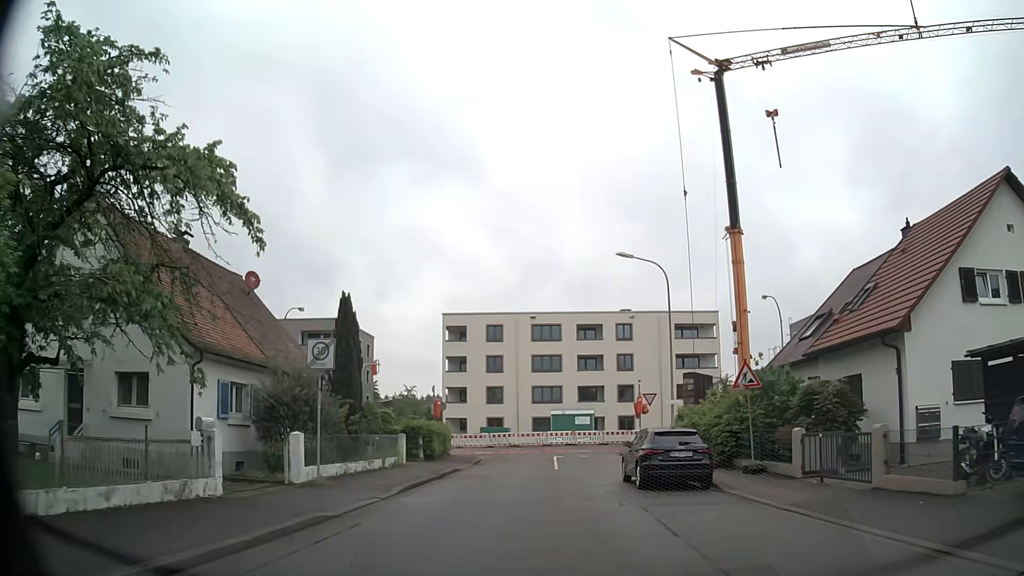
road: residential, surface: asphalt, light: Day
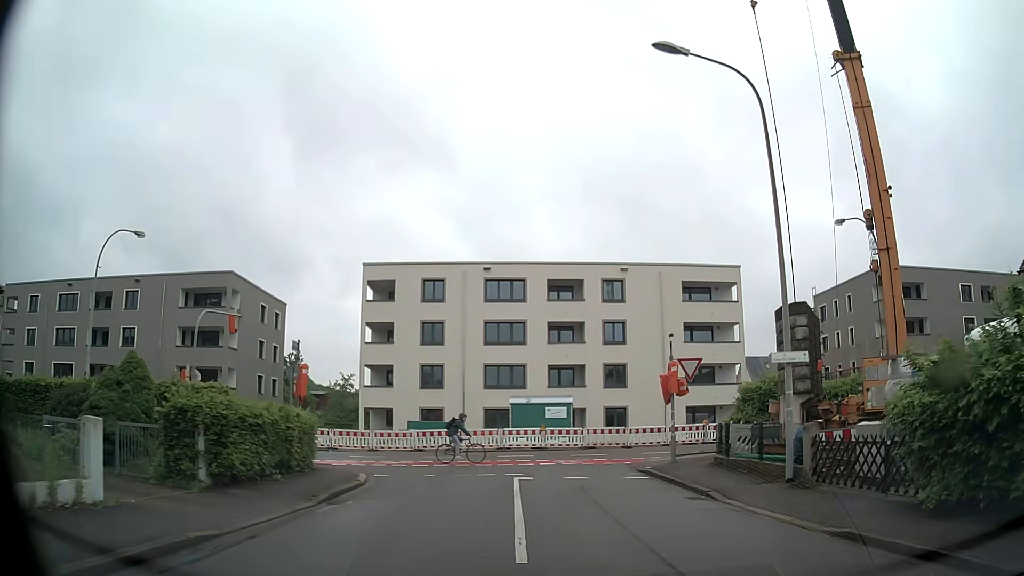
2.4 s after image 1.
(+0.2, +17.7) m; +4°
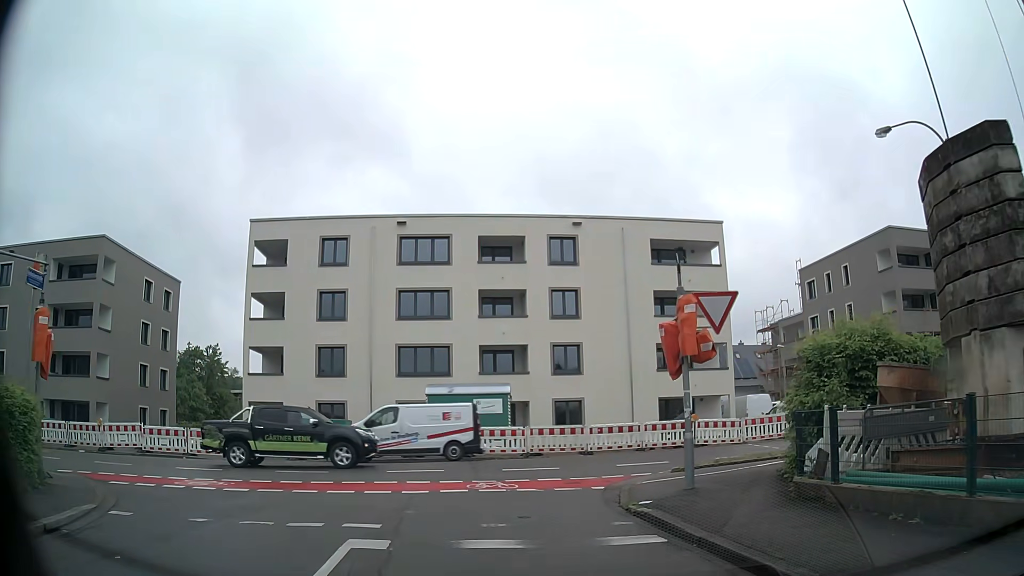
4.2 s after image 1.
(+0.6, +9.9) m; +4°
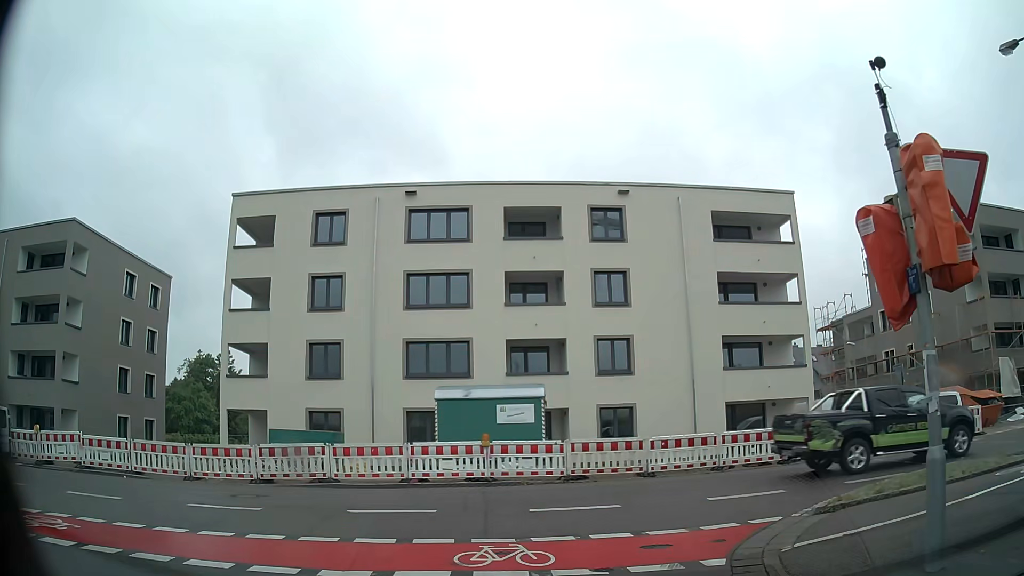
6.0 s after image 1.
(-0.2, +6.3) m; -4°
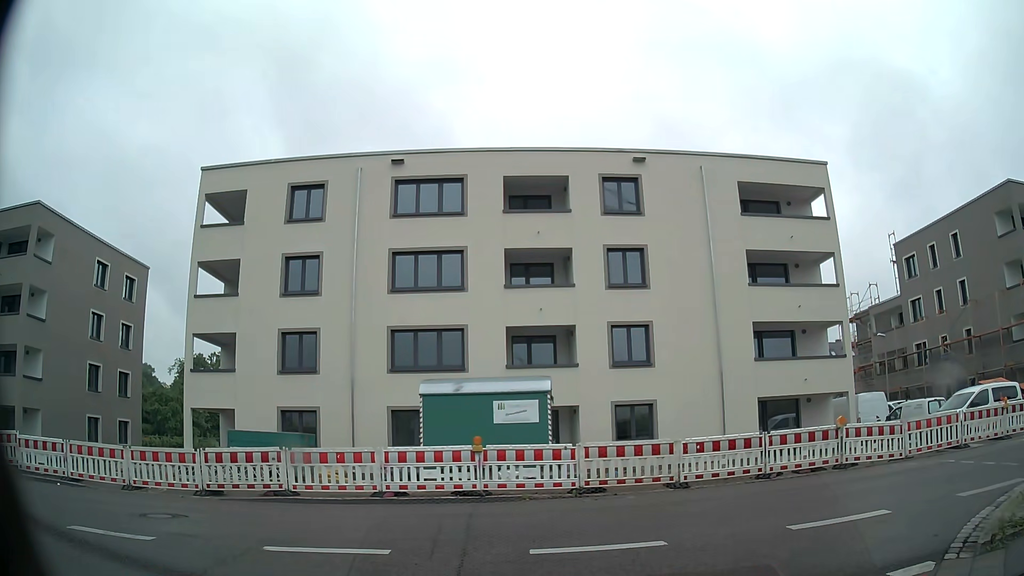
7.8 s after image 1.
(0.0, +3.6) m; 0°
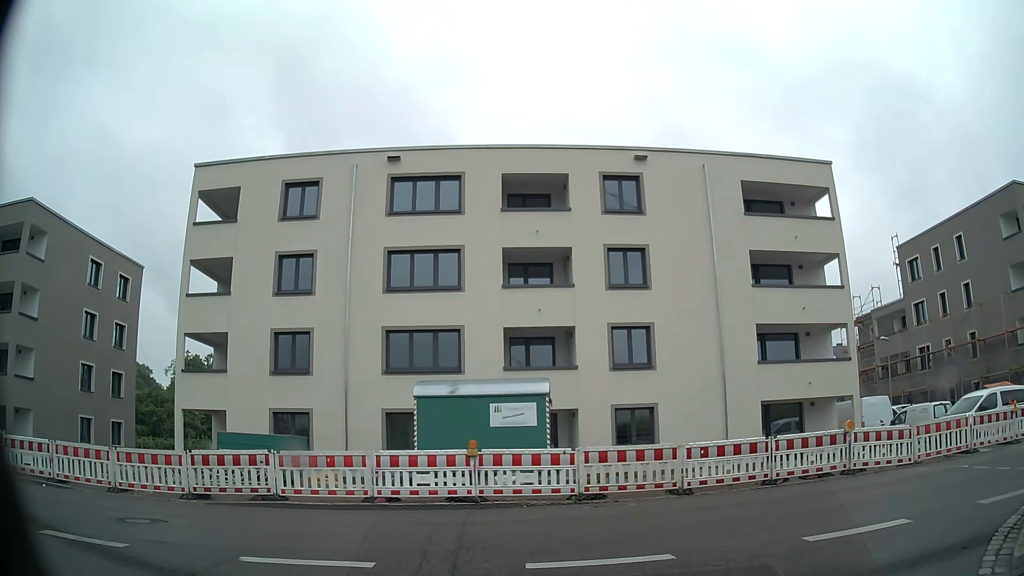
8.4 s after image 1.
(0.0, +0.6) m; 0°
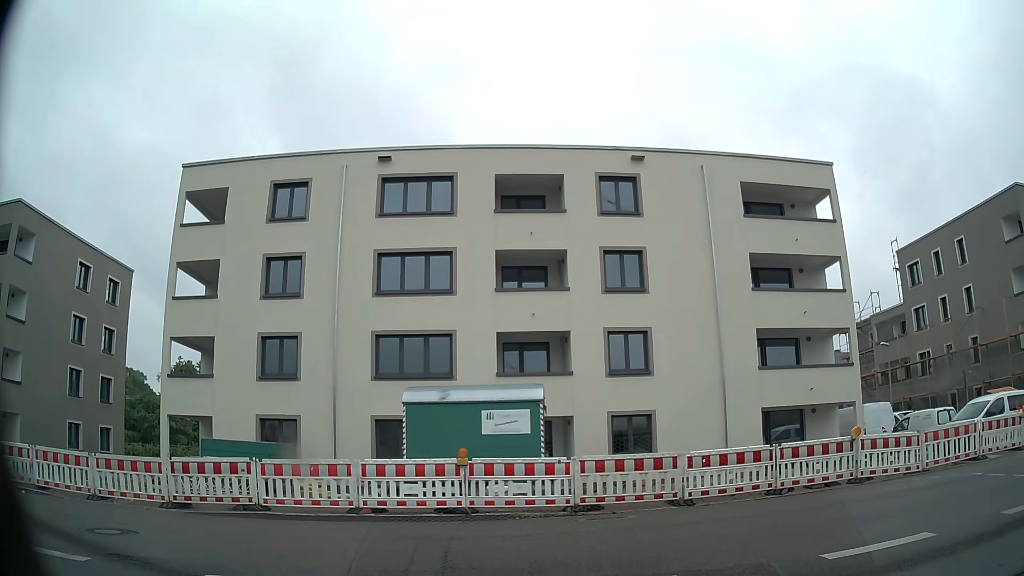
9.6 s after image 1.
(0.0, +0.7) m; 0°
